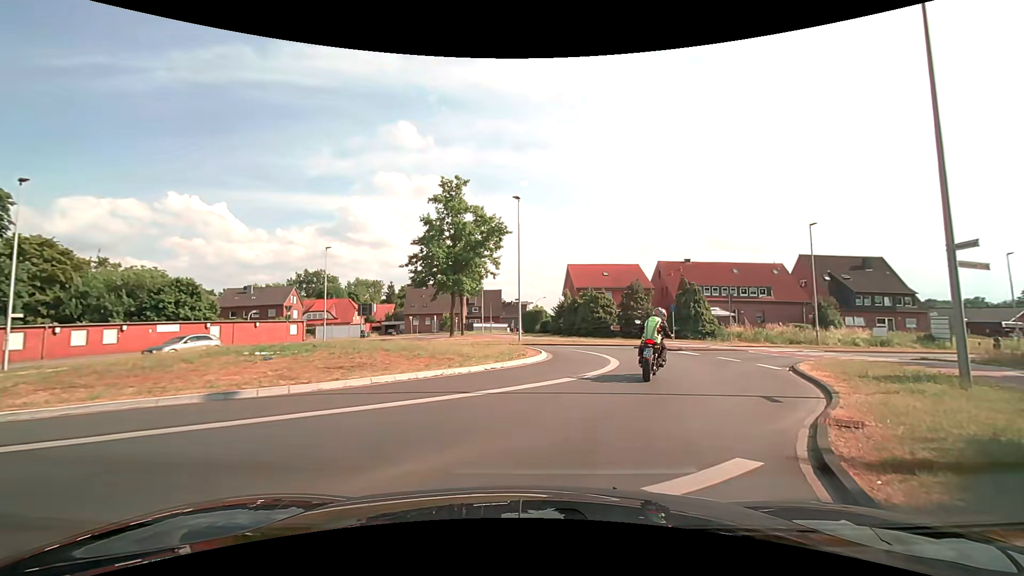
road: tertiary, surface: asphalt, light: Day
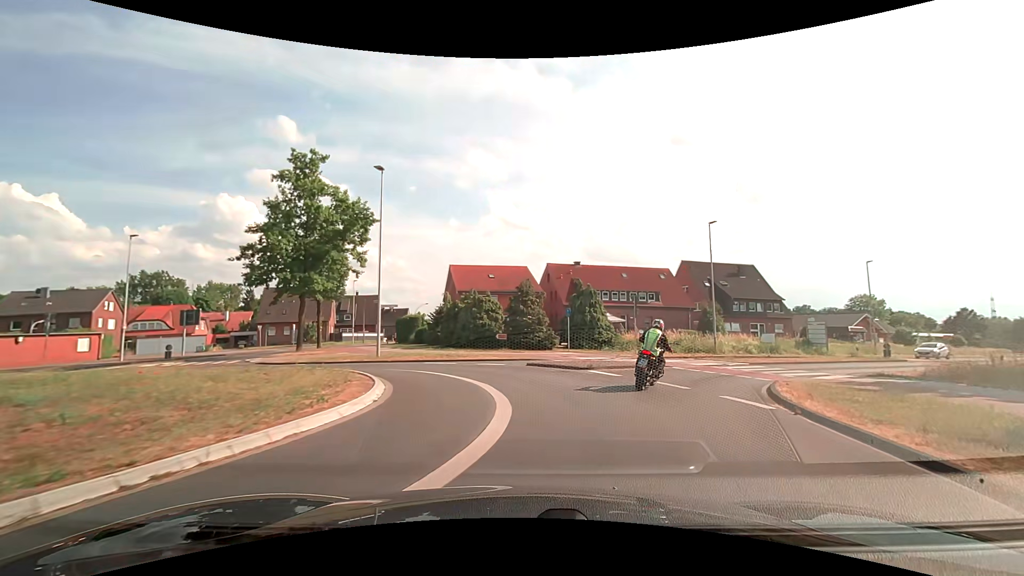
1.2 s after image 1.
(+1.0, +7.7) m; +13°
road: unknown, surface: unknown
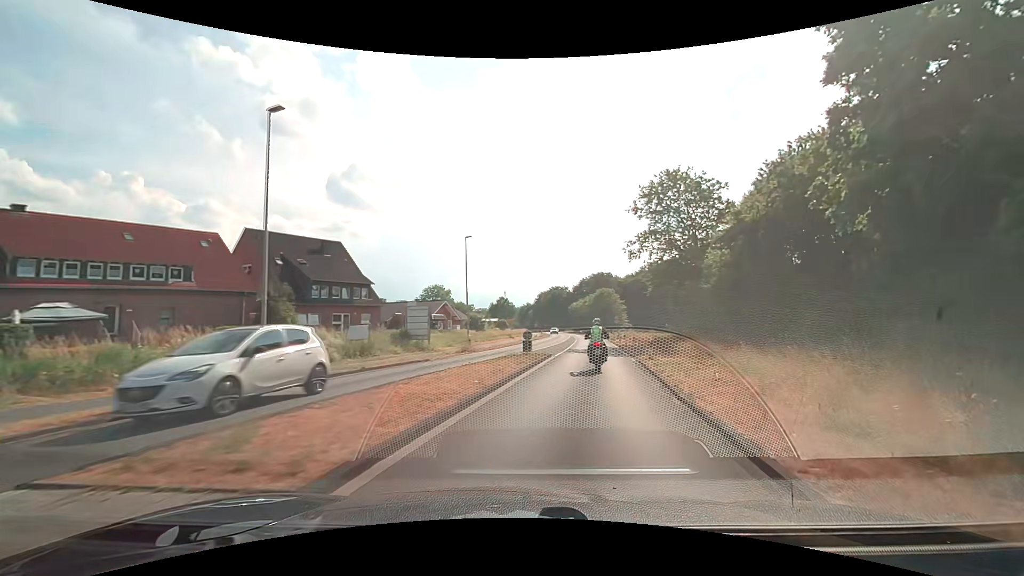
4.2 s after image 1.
(+7.2, +19.3) m; +45°
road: tertiary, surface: asphalt
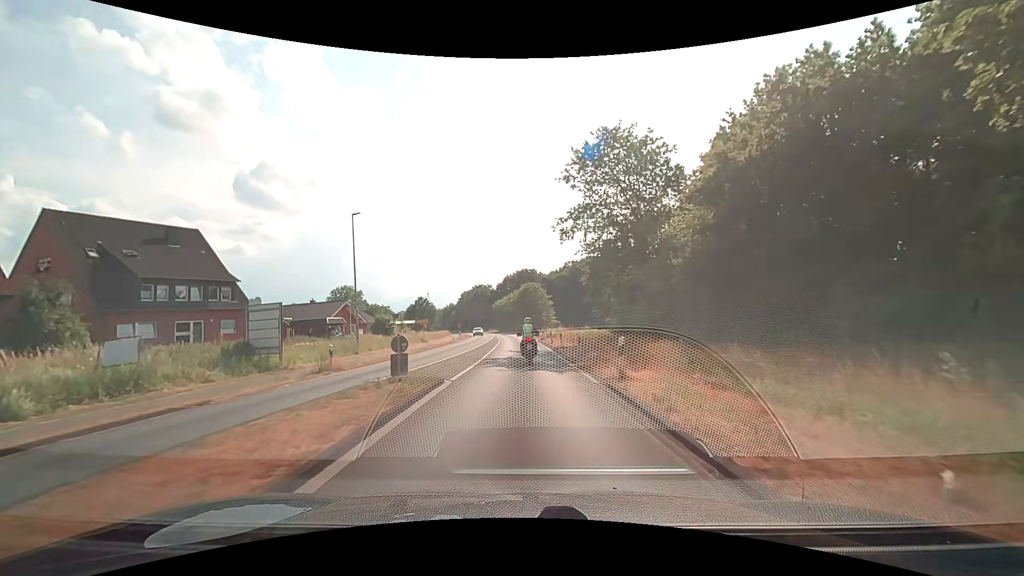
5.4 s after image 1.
(+1.2, +10.3) m; +9°
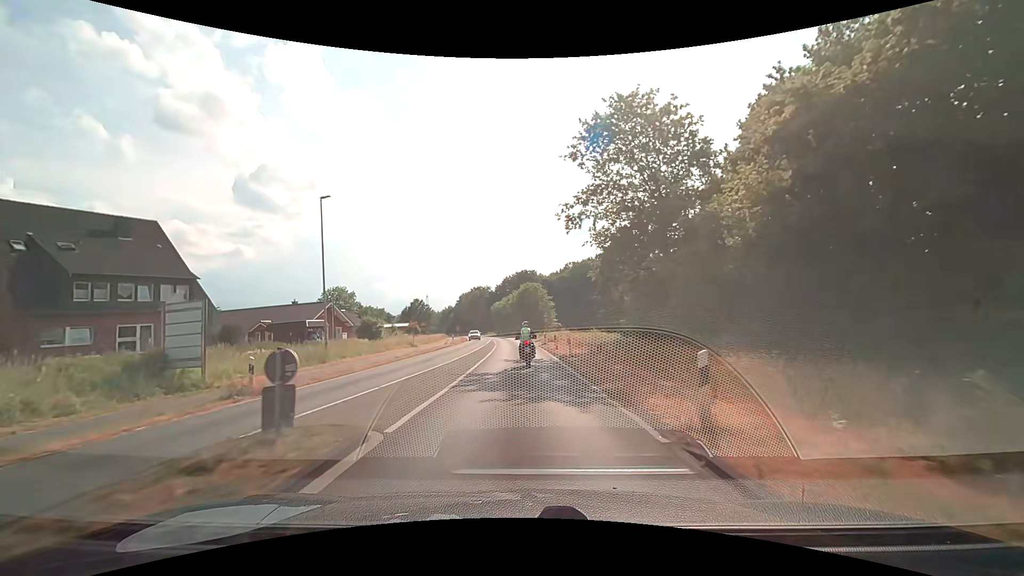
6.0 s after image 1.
(0.0, +5.8) m; 0°
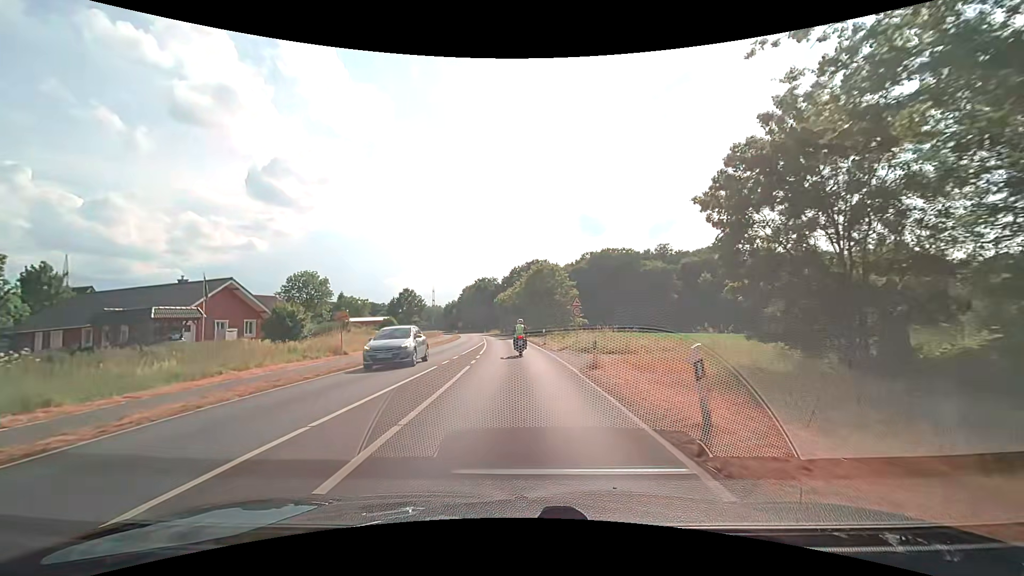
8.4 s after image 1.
(-0.3, +25.3) m; -1°
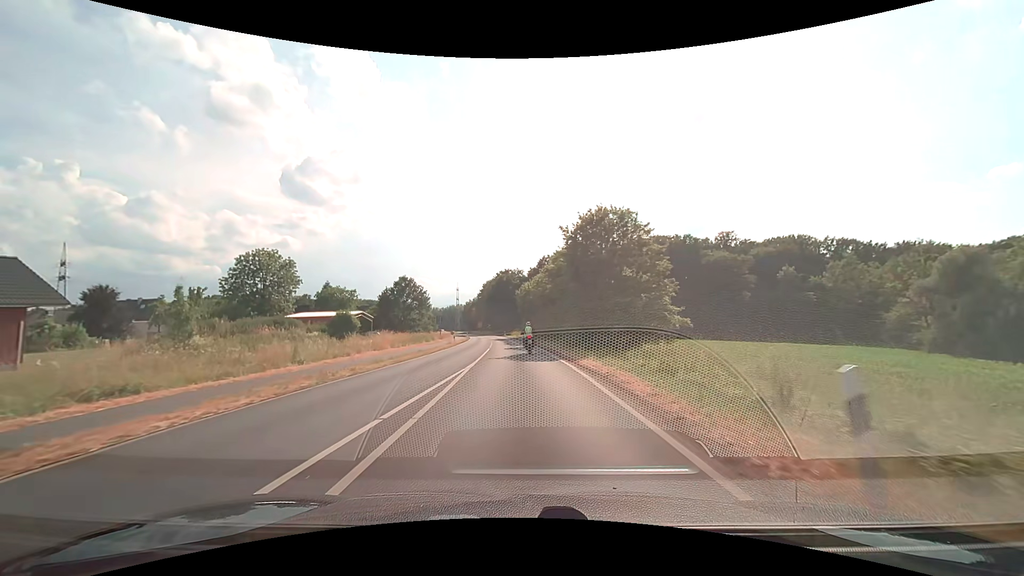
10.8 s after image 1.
(-0.8, +30.1) m; -3°
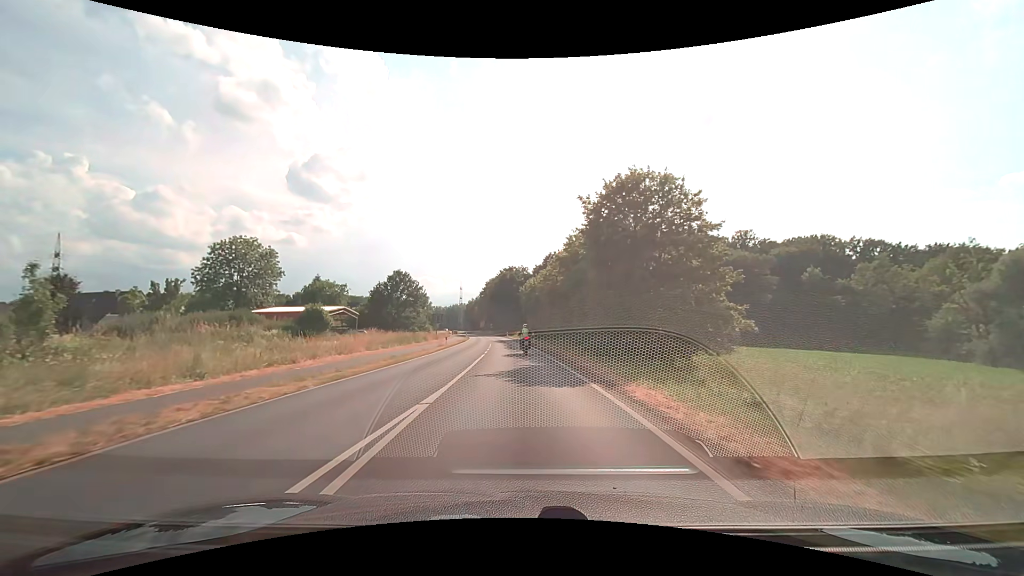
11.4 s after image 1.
(-0.1, +8.1) m; -1°
(0, +10) (0, +20) (0, +30) (-1, +40) (-1, +50) (-2, +60) (-3, +70) (-4, +80) (-5, +90) (-6, +100) m
